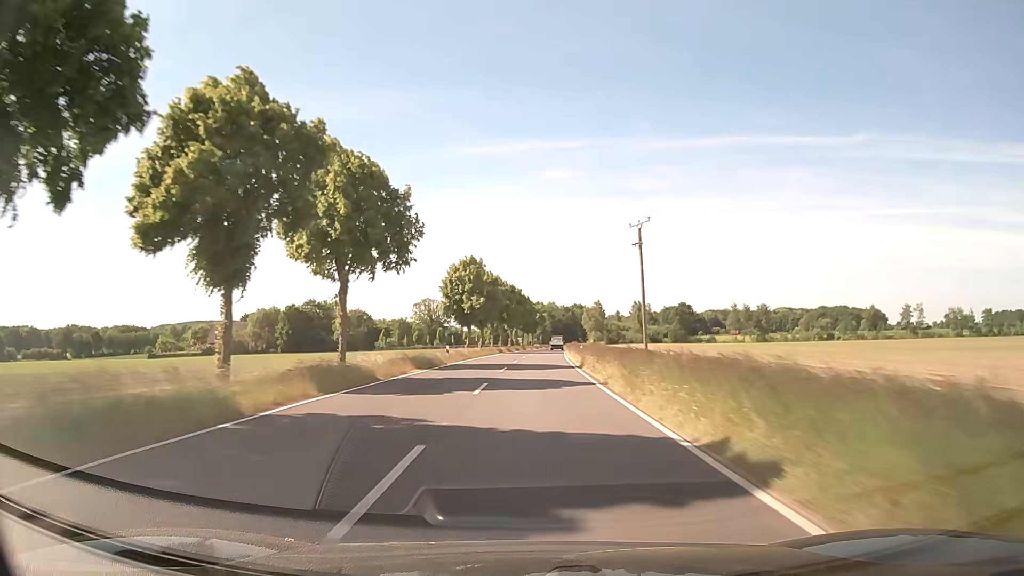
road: secondary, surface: asphalt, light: Day
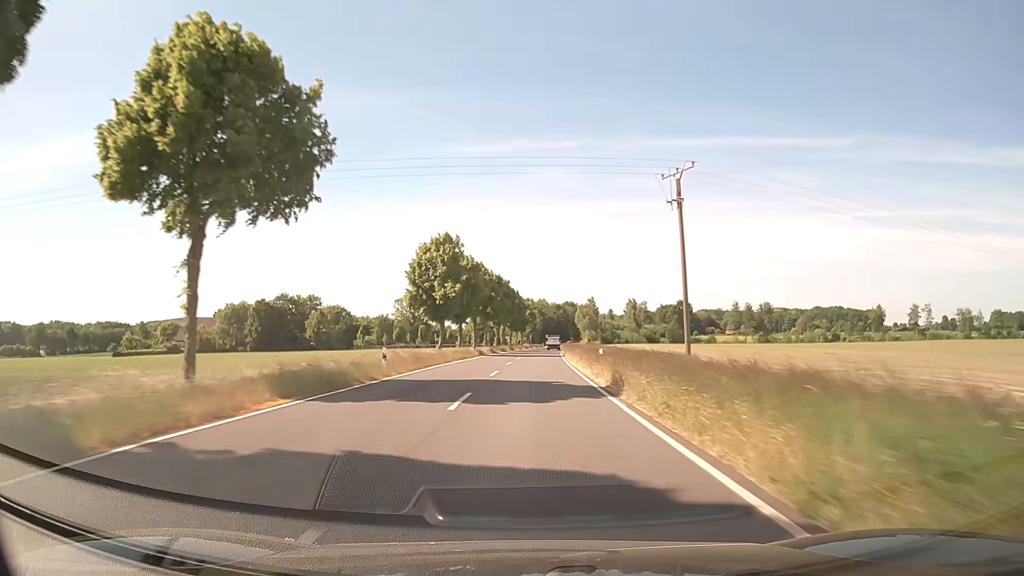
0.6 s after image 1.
(+0.1, +15.9) m; +1°
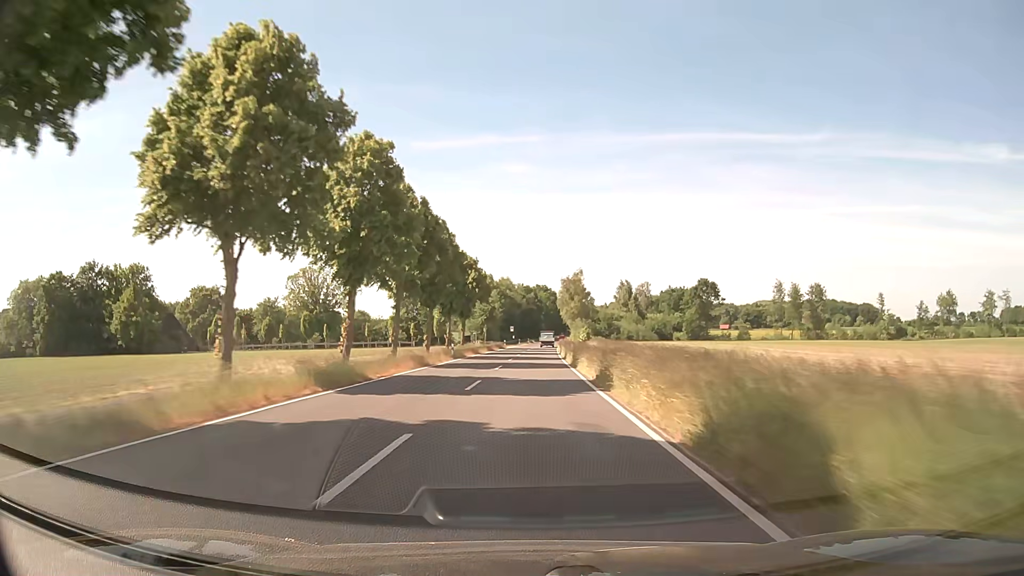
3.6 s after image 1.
(+2.2, +79.4) m; +3°
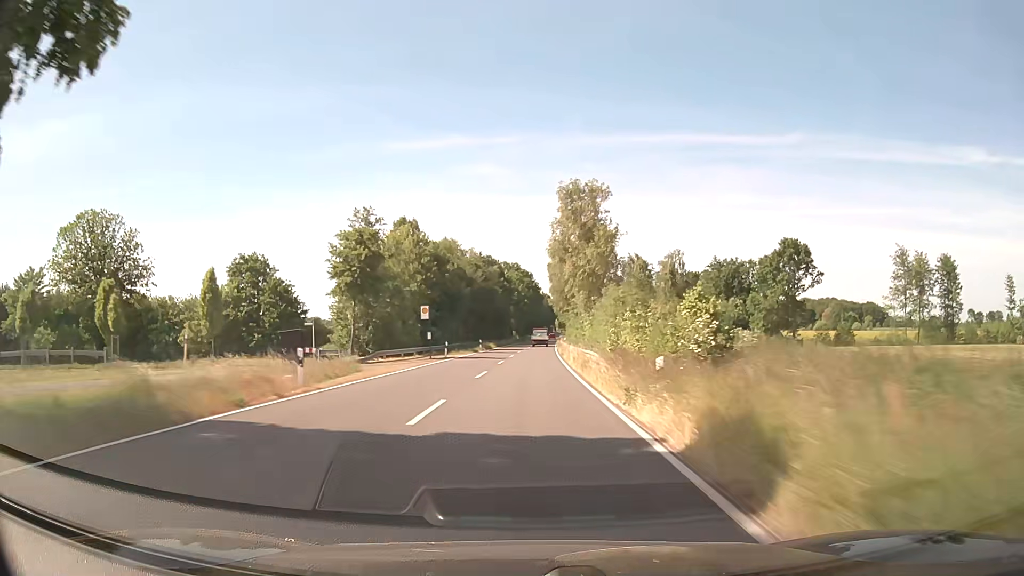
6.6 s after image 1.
(+1.7, +79.3) m; +2°
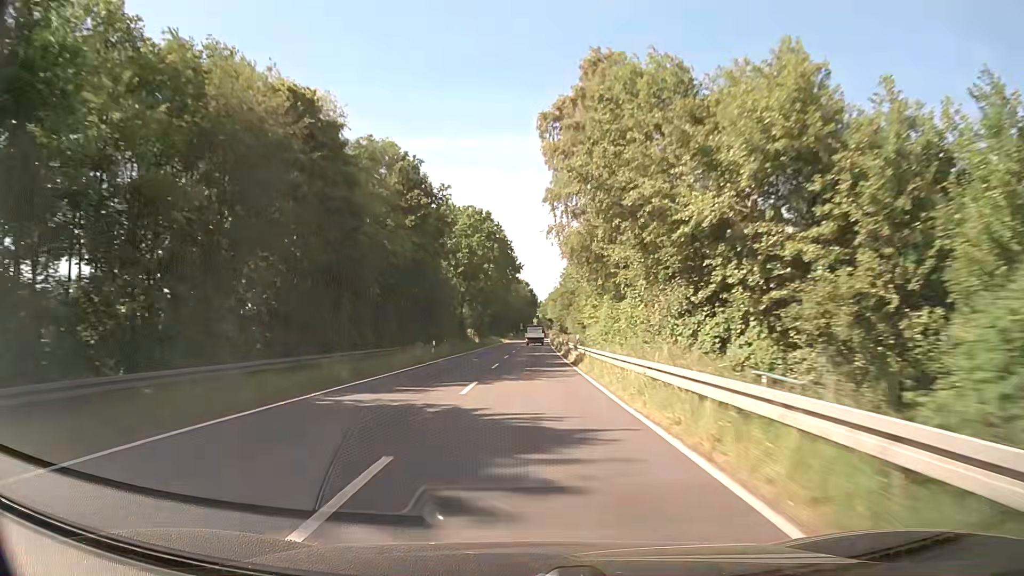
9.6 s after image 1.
(+1.5, +78.8) m; +3°
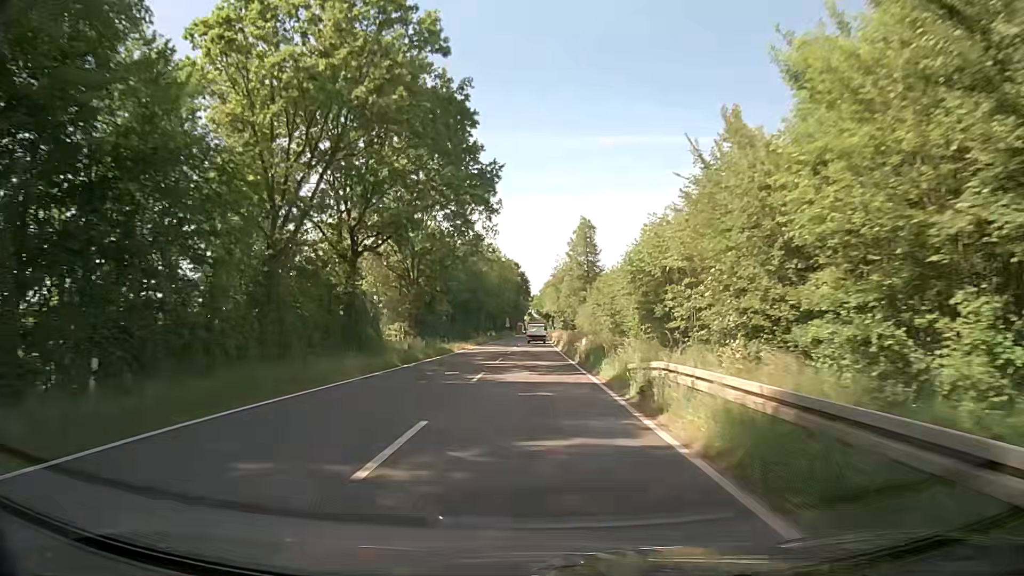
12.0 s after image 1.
(+0.1, +56.5) m; +1°
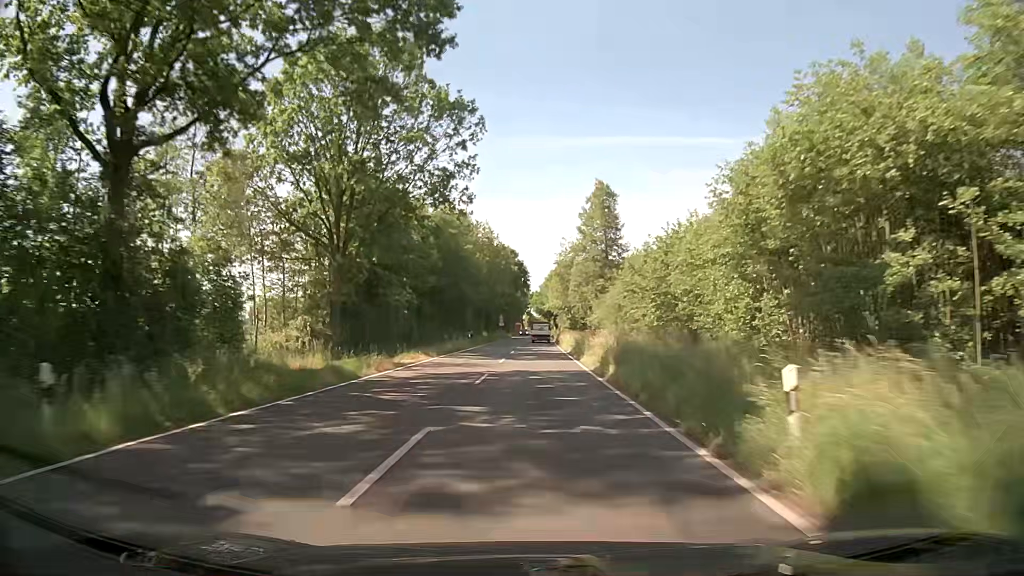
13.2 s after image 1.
(0.0, +24.6) m; 0°
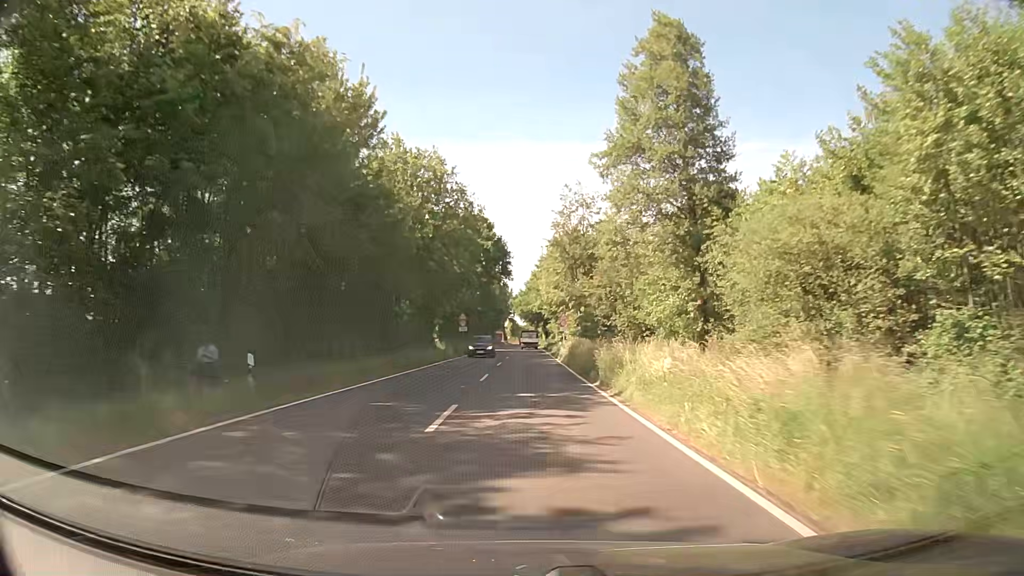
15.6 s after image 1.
(+0.2, +43.2) m; +1°
(0, +10) (0, +20) (0, +30) (0, +40) (0, +50) (0, +60) (0, +70) (0, +80) (0, +90) (0, +100) m
